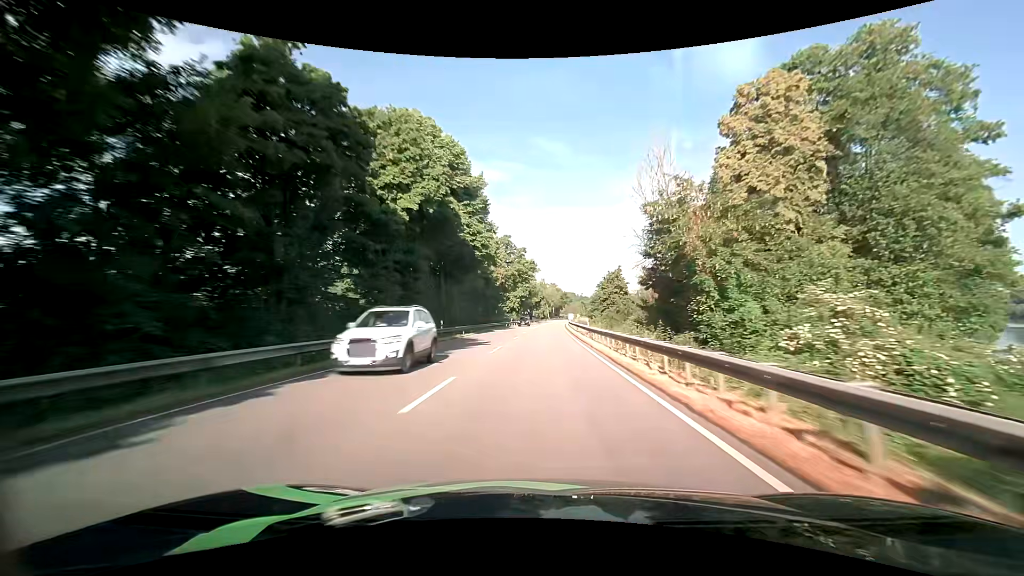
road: primary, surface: asphalt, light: Day
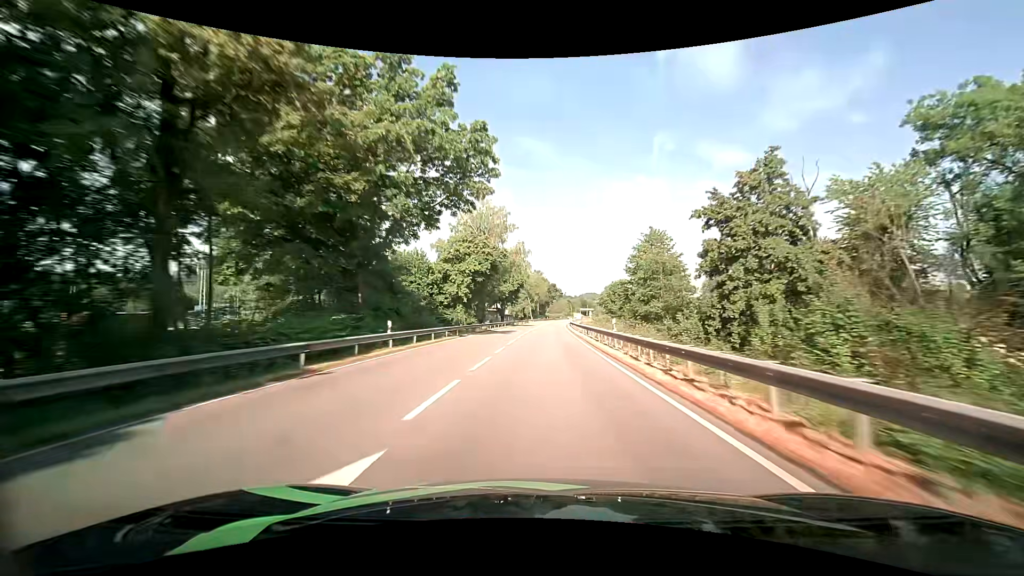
(+1.0, +64.0) m; +2°
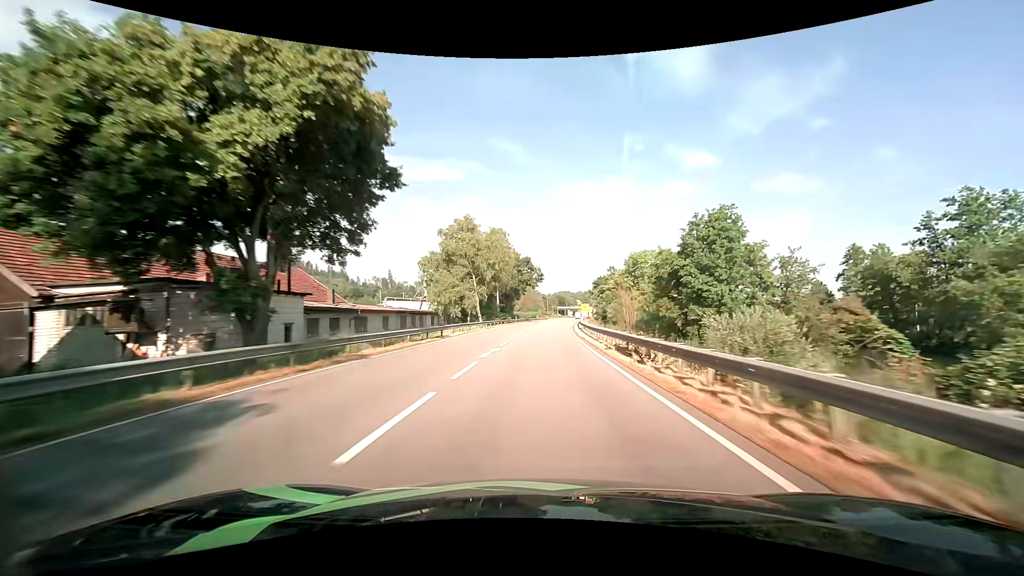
(+2.3, +80.2) m; +3°
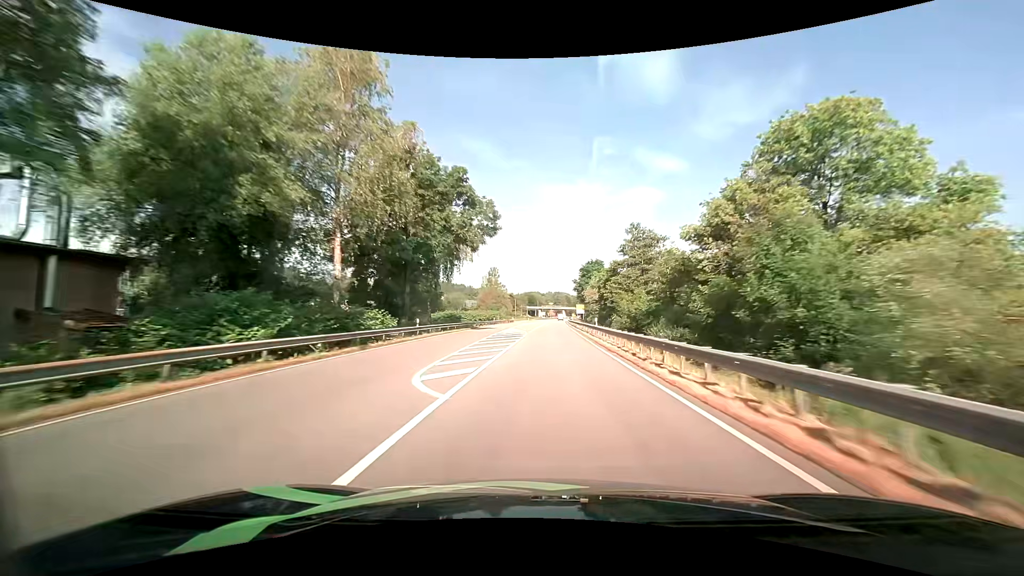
(+1.8, +62.8) m; +4°
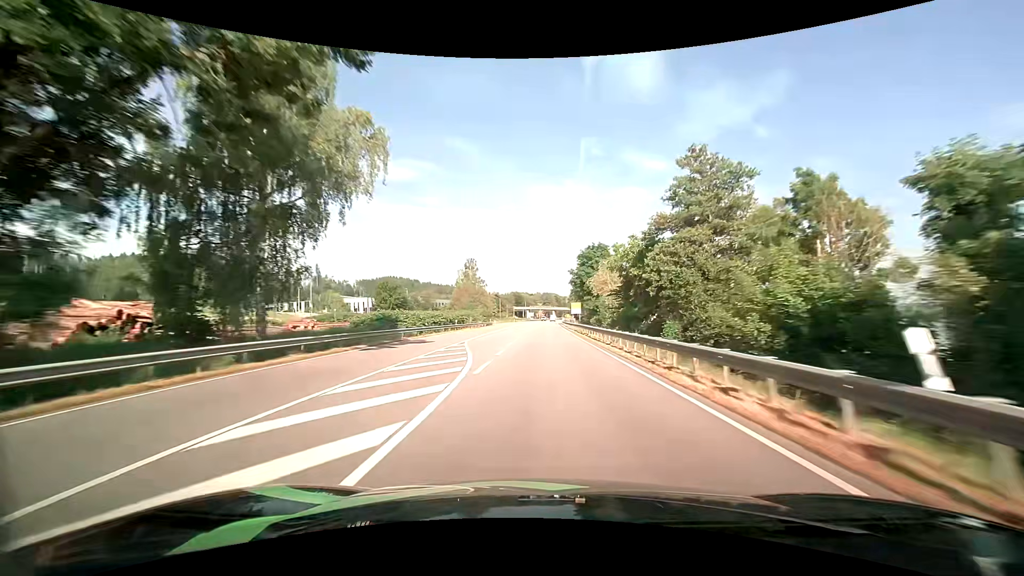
(+0.5, +30.9) m; +1°
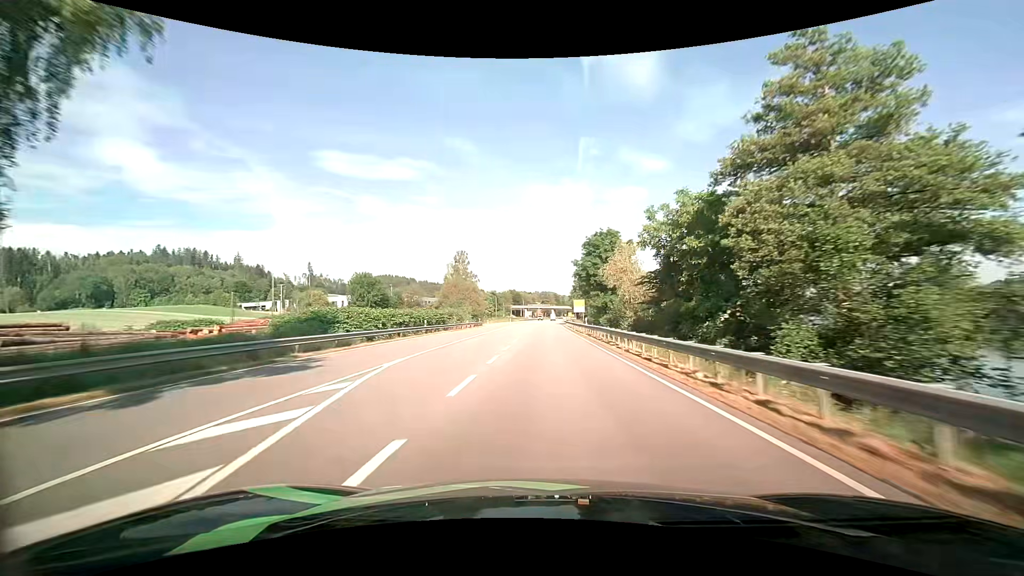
(0.0, +15.5) m; 0°
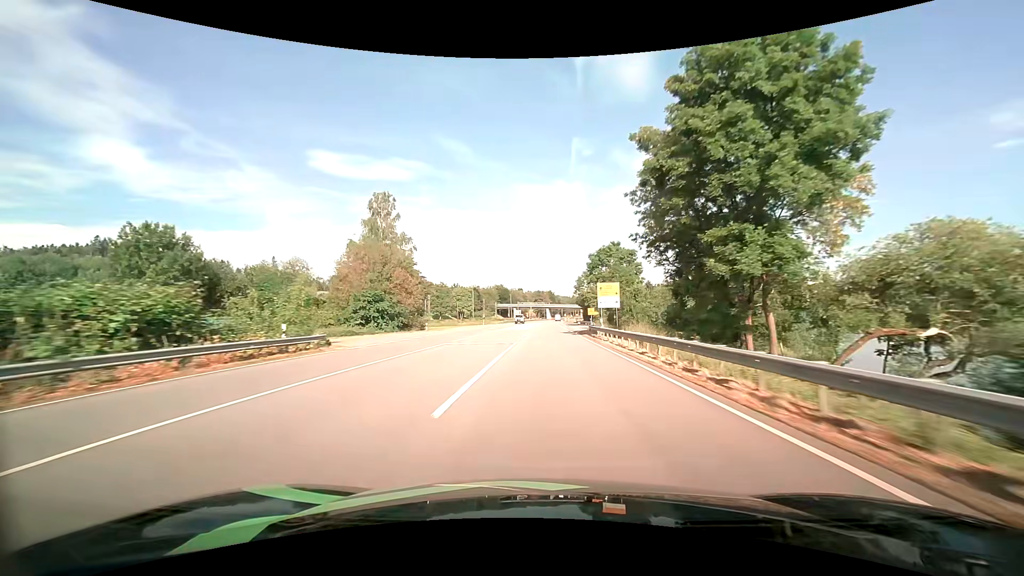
(+0.4, +61.8) m; +1°
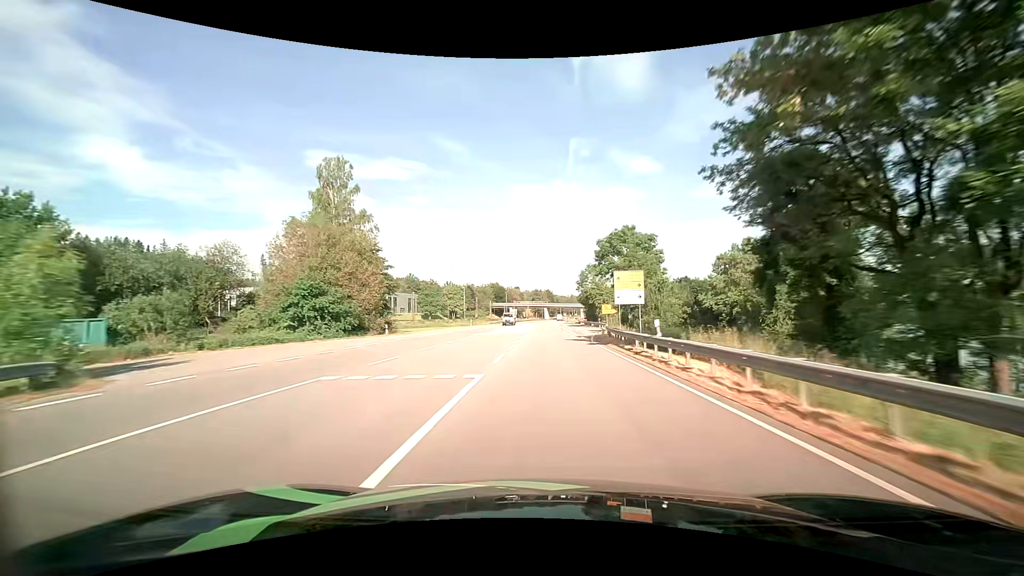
(0.0, +15.5) m; 0°
(0, +10) (0, +20) (0, +30) (0, +40) (0, +50) (+1, +60) (+1, +70) (+1, +80) (+1, +90) (+2, +100) m
